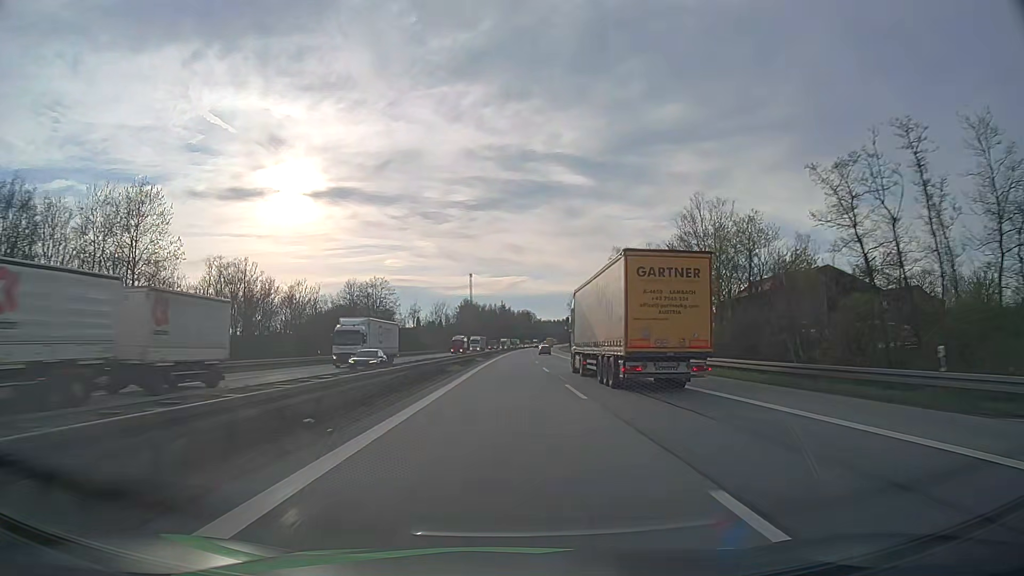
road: motorway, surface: asphalt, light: Day
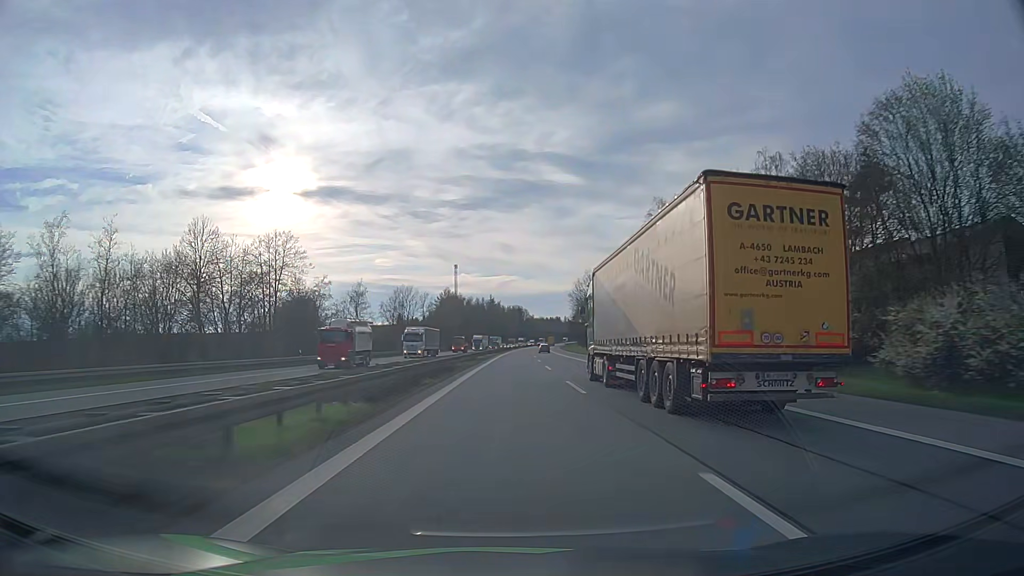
(+0.5, +52.7) m; +1°
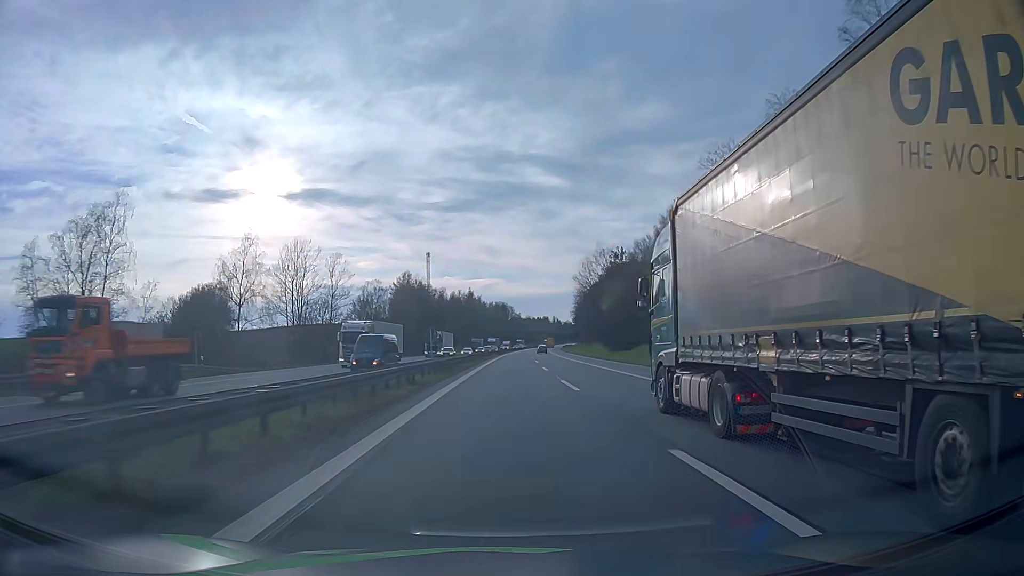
(+0.9, +70.7) m; +1°
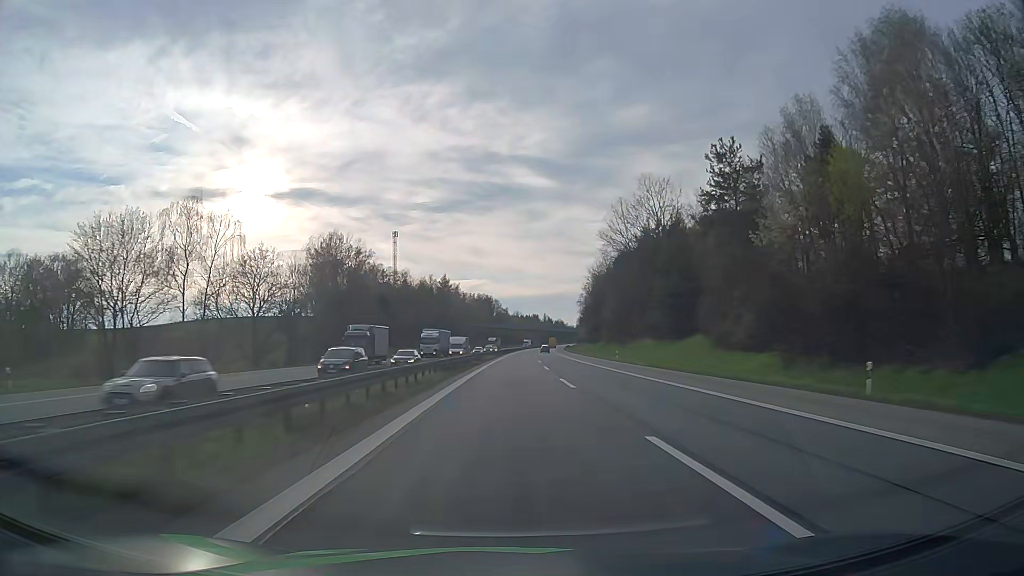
(+0.6, +71.5) m; +1°
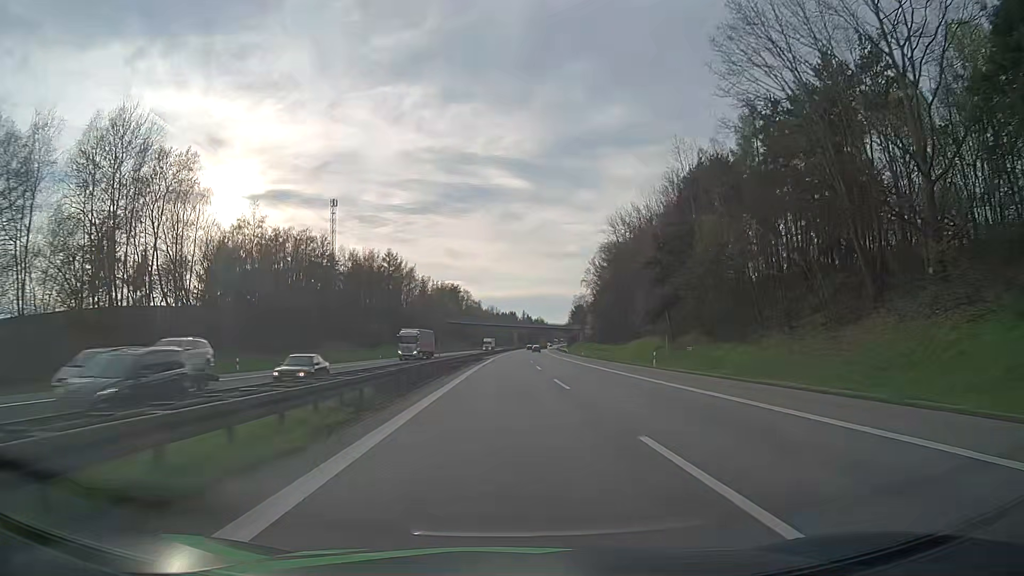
(+1.4, +72.4) m; +2°
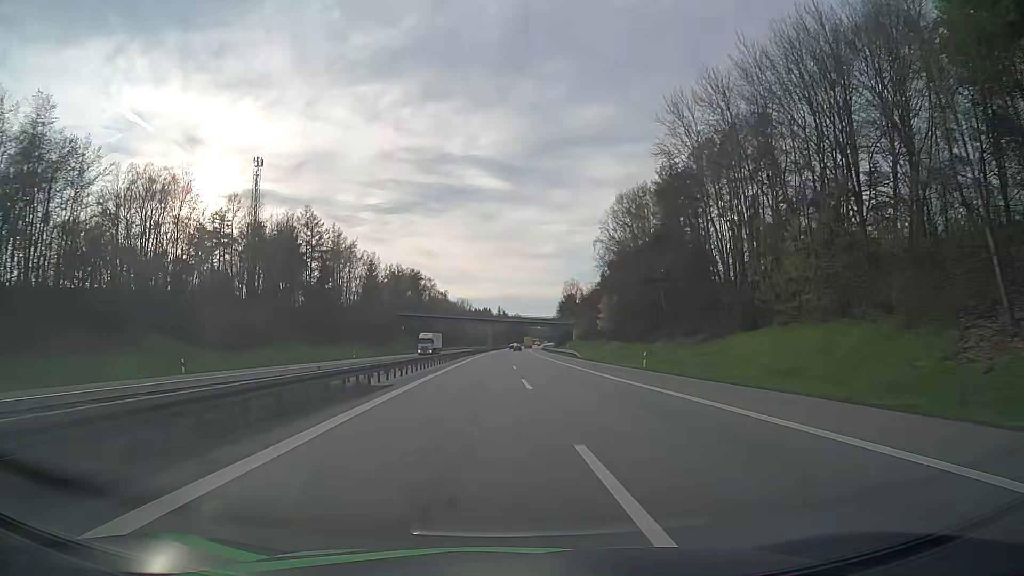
(+1.1, +55.2) m; +2°
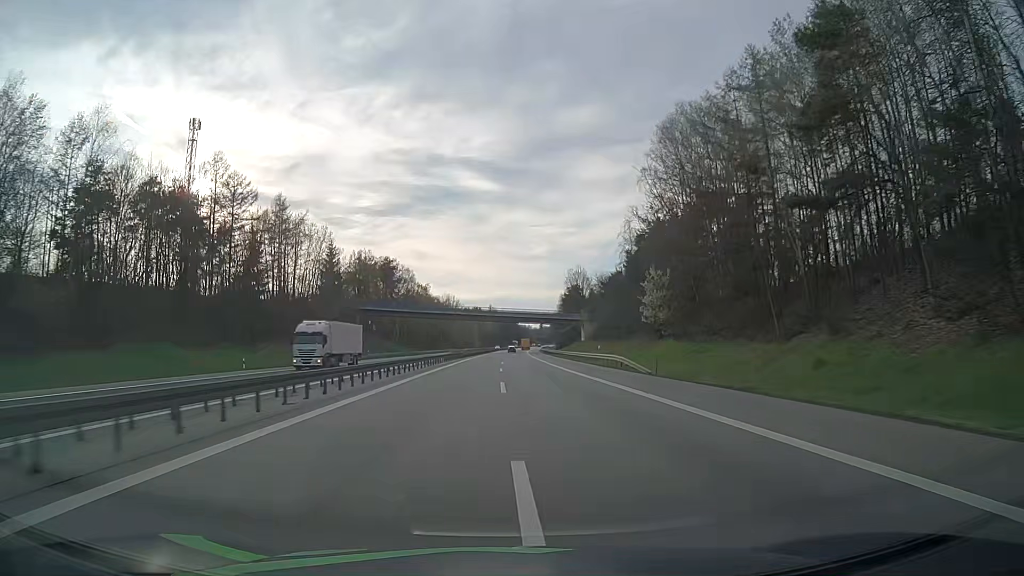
(+0.3, +37.2) m; +1°
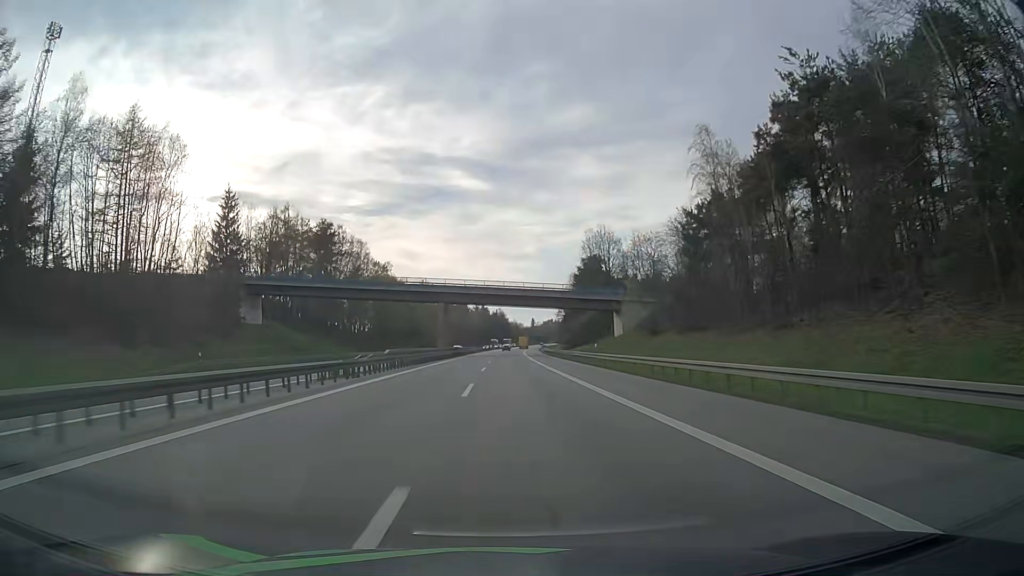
(+0.6, +56.3) m; +1°
(0, +10) (0, +20) (0, +30) (0, +40) (0, +50) (0, +60) (0, +70) (0, +80) (+1, +90) (+1, +100) m
